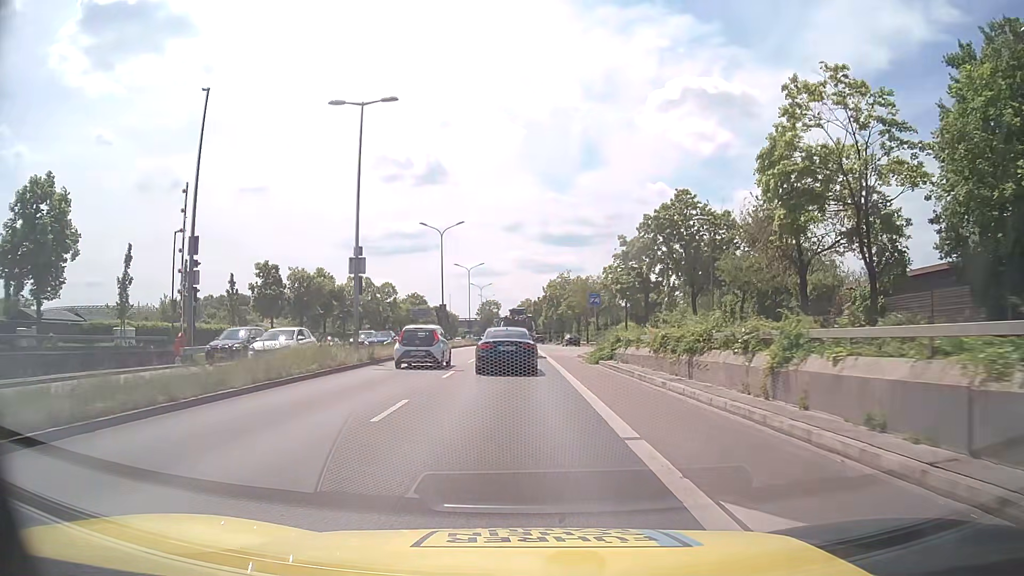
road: trunk_link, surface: asphalt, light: Day
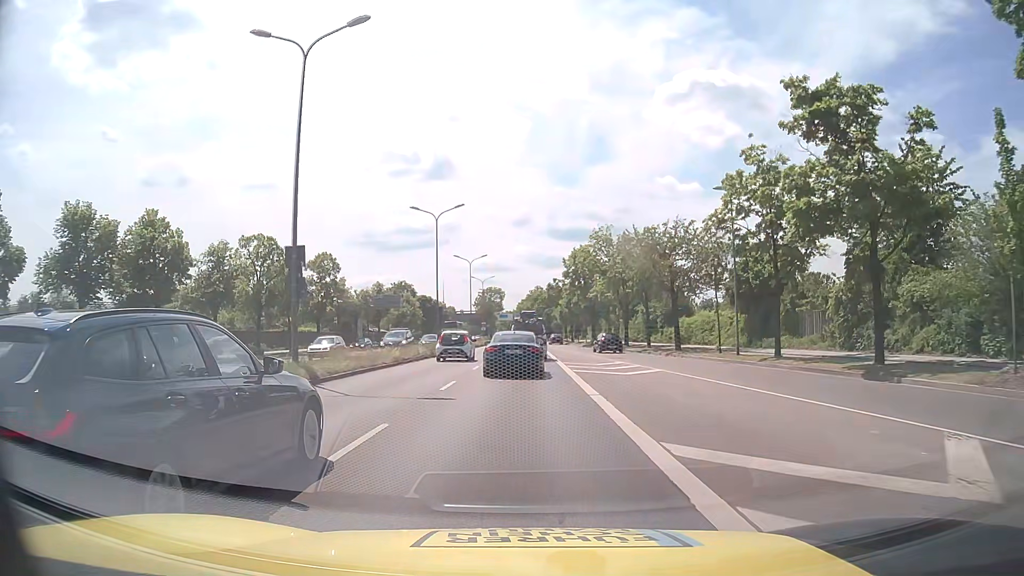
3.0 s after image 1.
(-0.4, +39.0) m; -1°
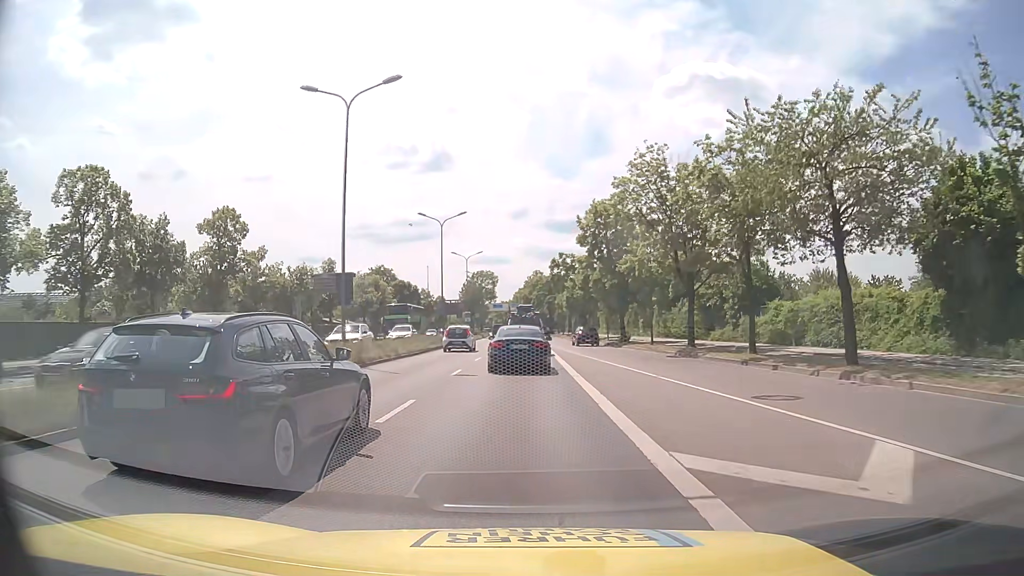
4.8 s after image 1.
(+0.1, +24.4) m; 0°
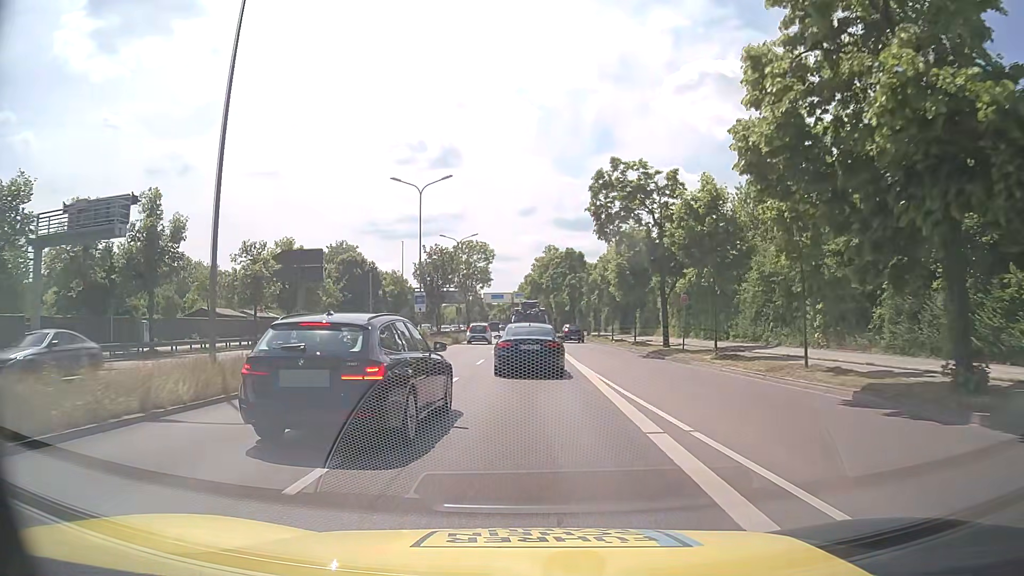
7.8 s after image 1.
(-0.2, +40.2) m; 0°
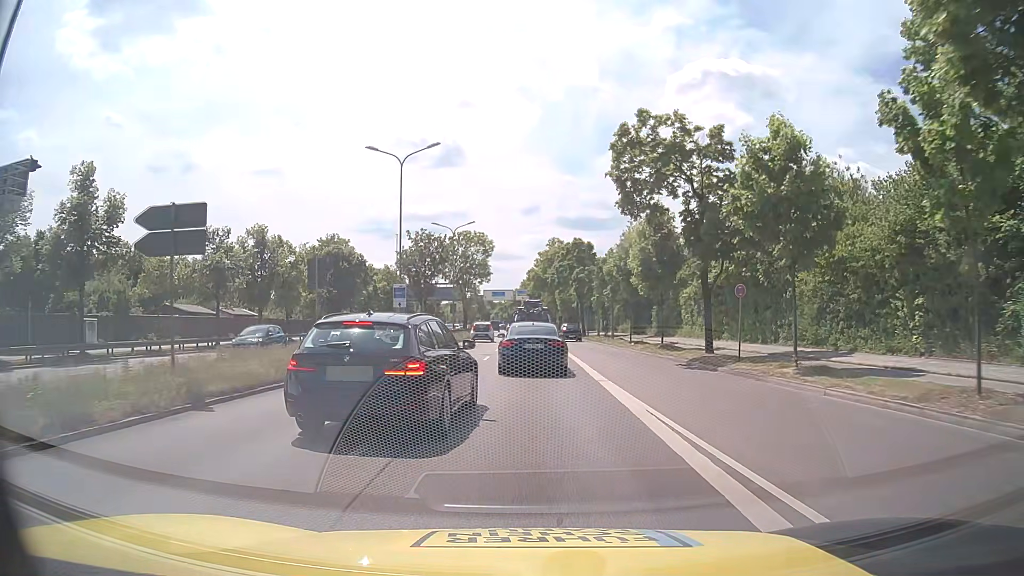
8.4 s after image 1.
(-0.1, +7.4) m; -1°
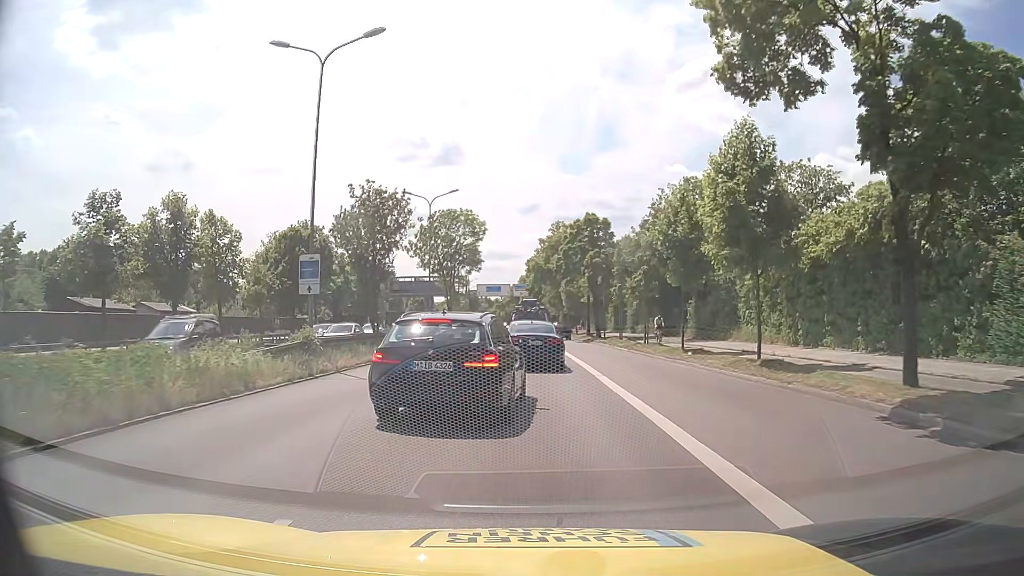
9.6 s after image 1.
(+0.1, +14.2) m; 0°
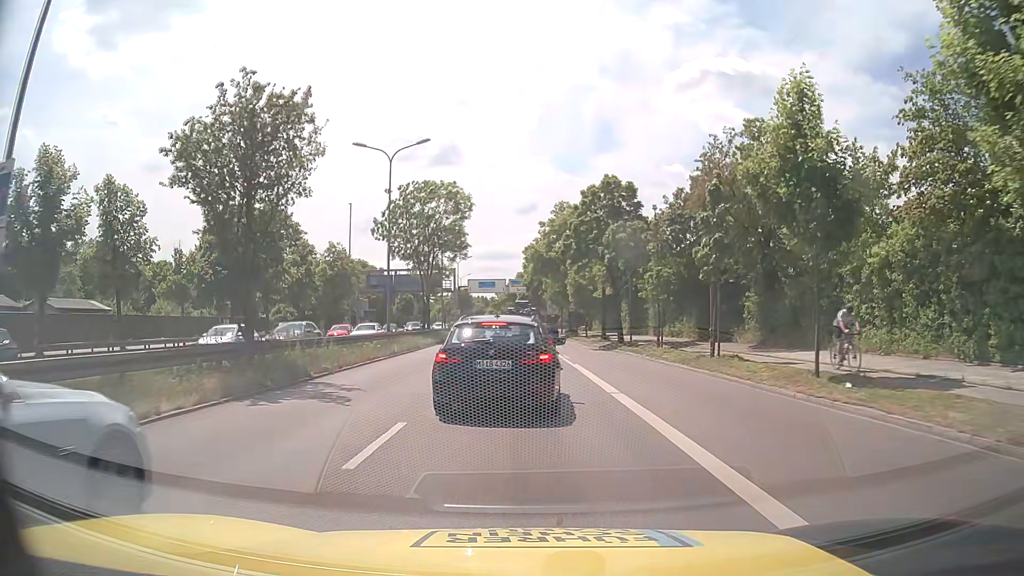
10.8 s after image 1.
(+0.1, +13.3) m; +1°
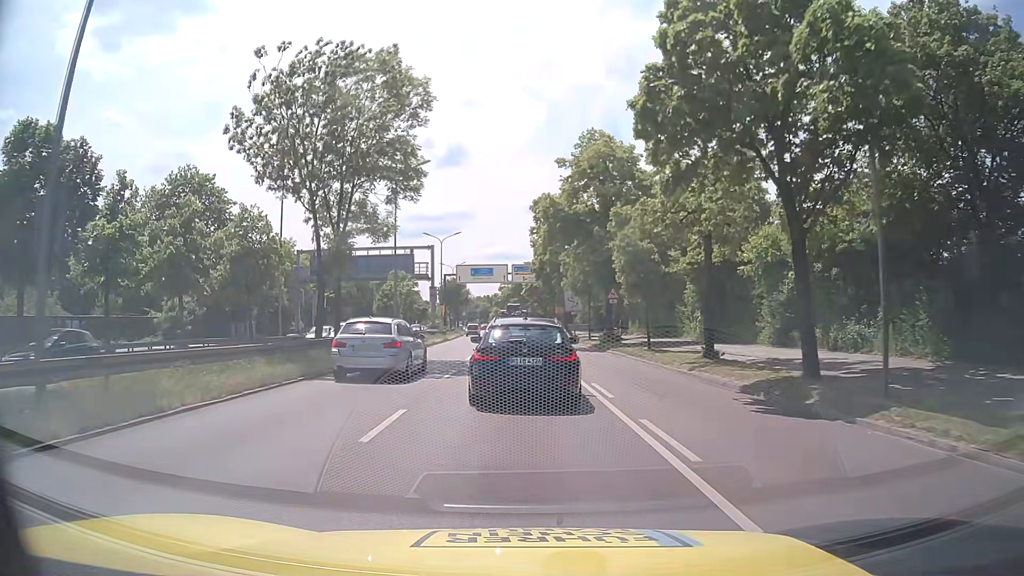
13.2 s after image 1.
(-0.2, +25.7) m; -1°
(0, +10) (0, +20) (0, +30) (-1, +40) (-1, +50) (-2, +60) (-2, +70) (-3, +80) (-3, +90) (-4, +100) m
